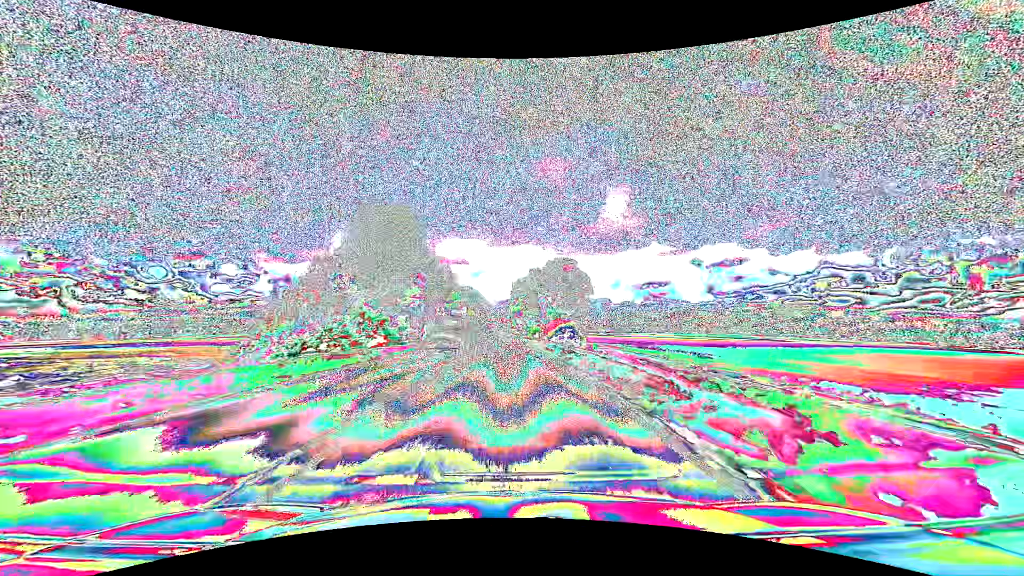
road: primary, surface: asphalt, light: Day
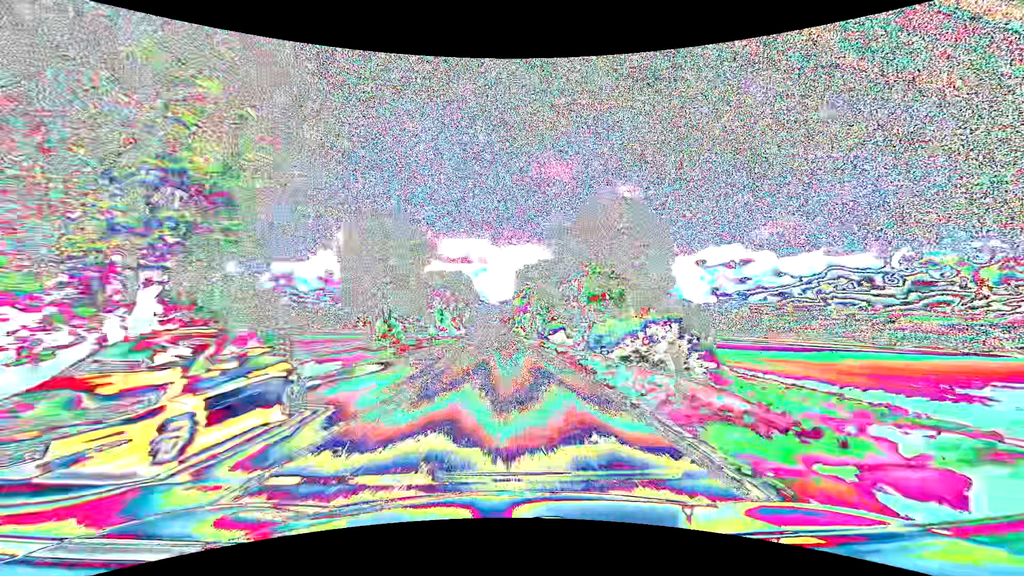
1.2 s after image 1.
(0.0, +31.7) m; 0°
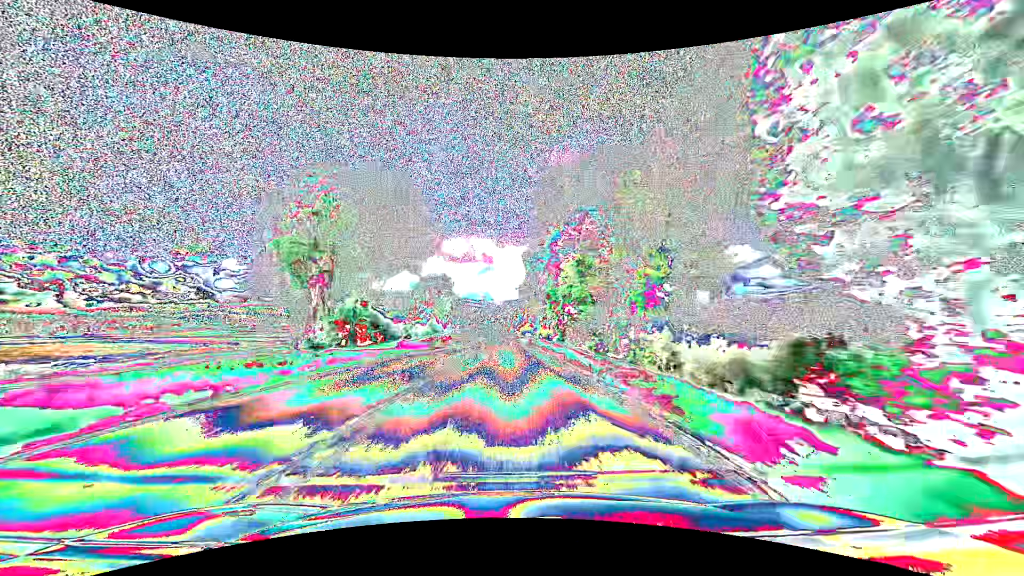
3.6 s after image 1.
(-0.3, +63.4) m; 0°
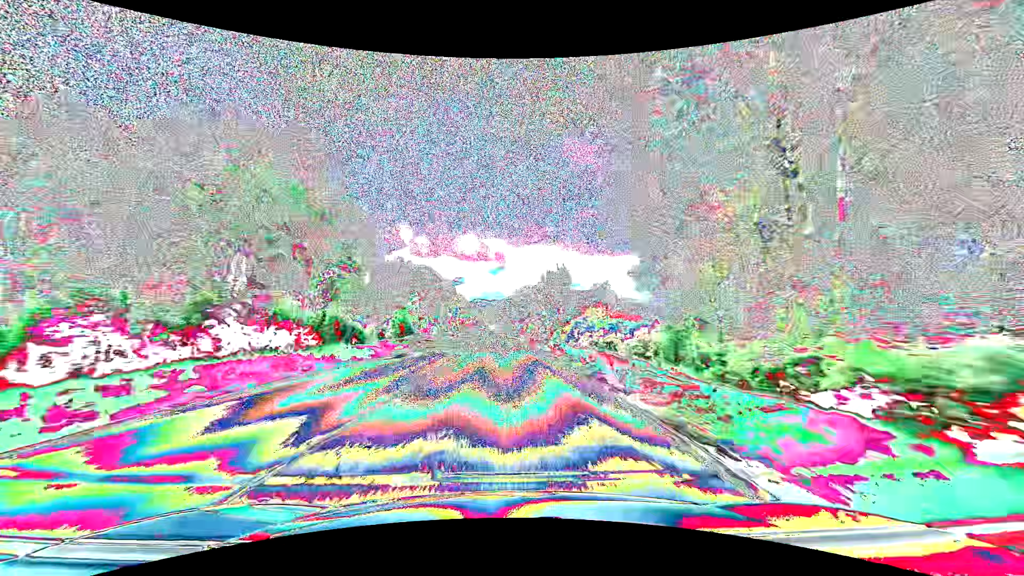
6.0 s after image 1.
(-1.0, +63.3) m; -2°
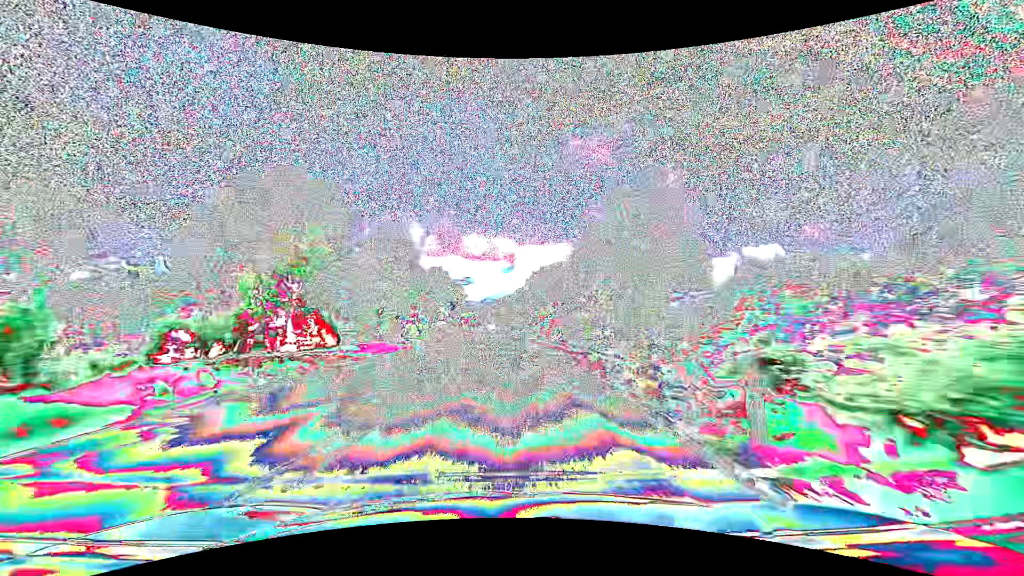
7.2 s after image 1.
(-0.2, +31.7) m; -1°
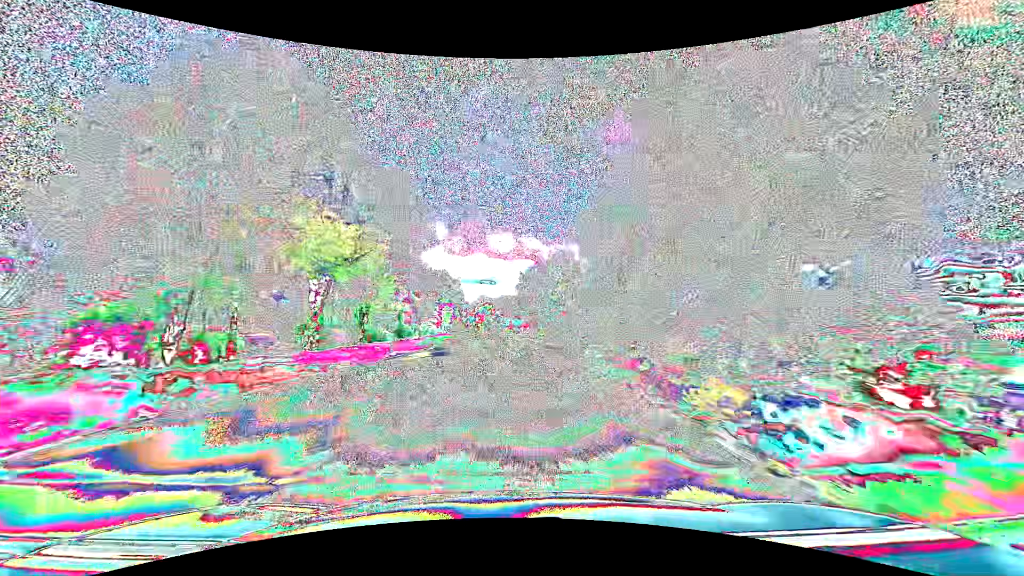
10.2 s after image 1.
(-2.5, +79.1) m; -4°
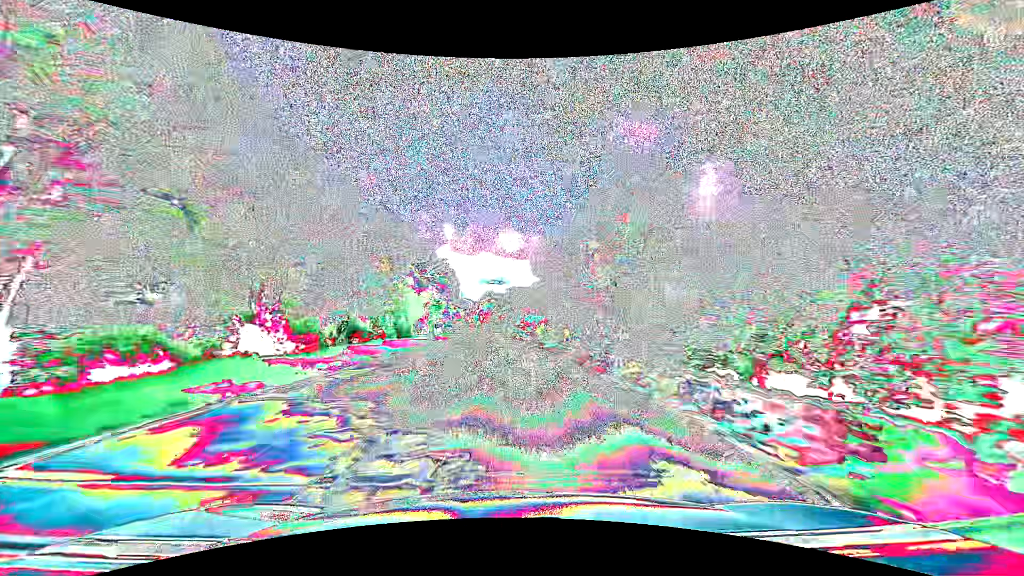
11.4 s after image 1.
(-0.1, +31.6) m; -1°
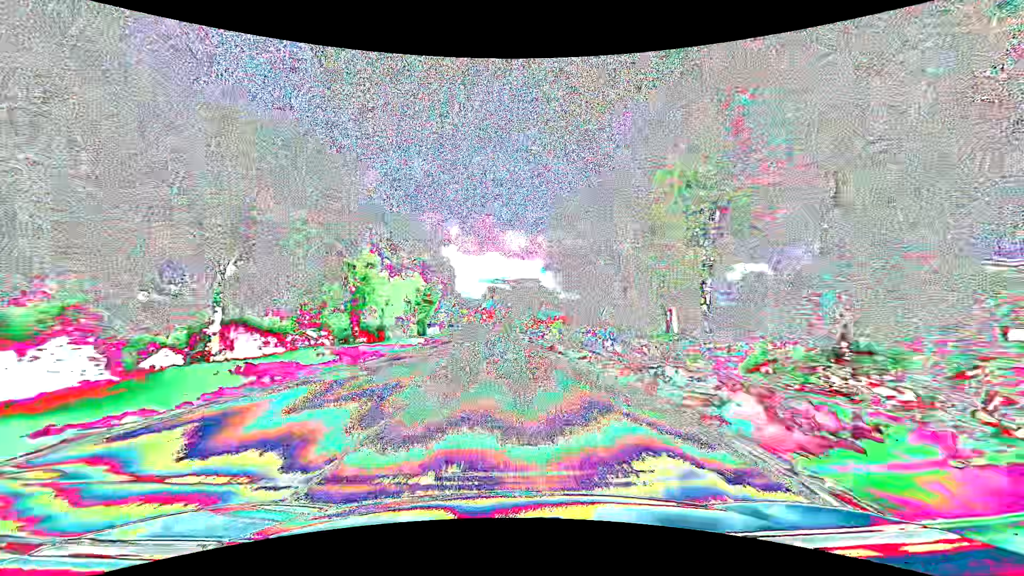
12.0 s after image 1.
(0.0, +15.8) m; 0°
(0, +10) (0, +20) (0, +30) (-1, +40) (-1, +50) (-2, +60) (-2, +70) (-3, +80) (-4, +90) (-5, +100) m
